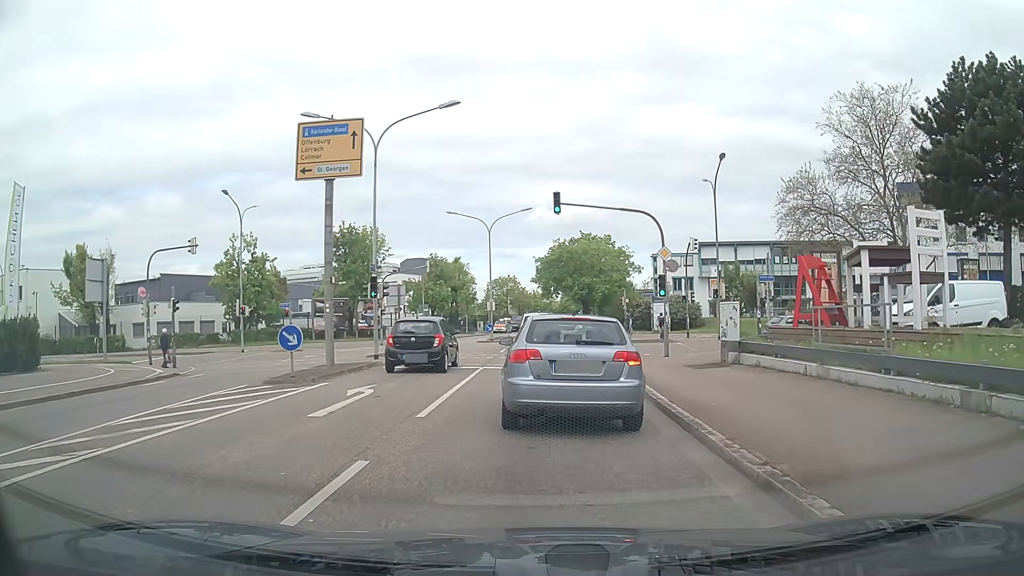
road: secondary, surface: asphalt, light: Day
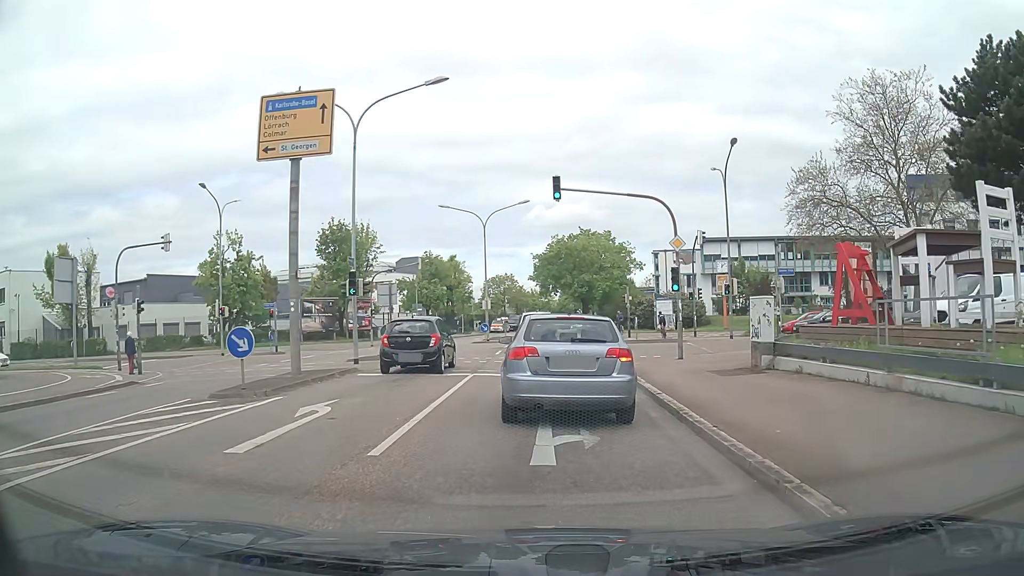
(0.0, +2.8) m; 0°
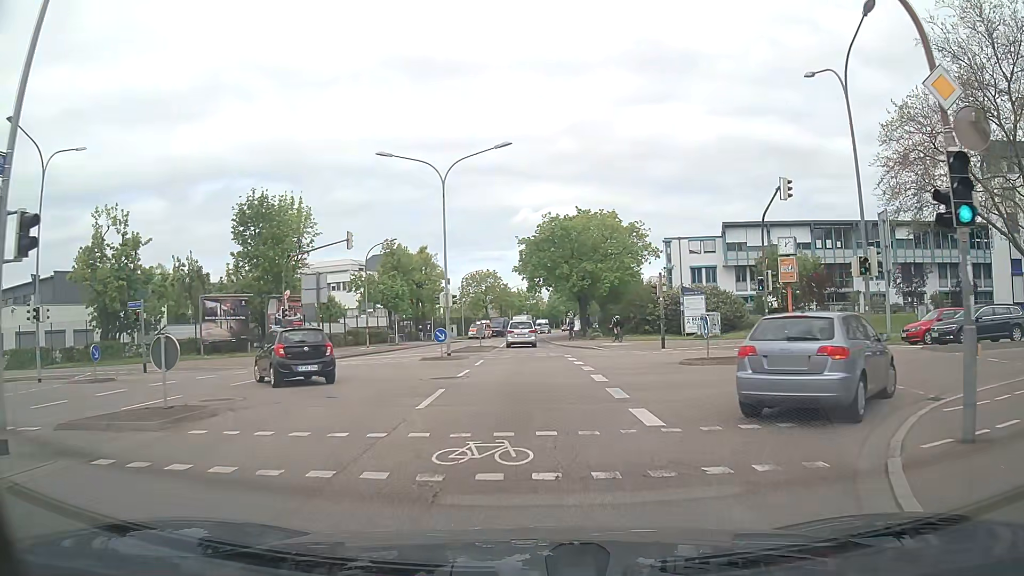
(+0.1, +16.6) m; +1°
(0, +10) (0, +20) (0, +30) (0, +40) (-1, +50) (-1, +60) (-1, +70) (-1, +80) (0, +90) (+1, +100) m
